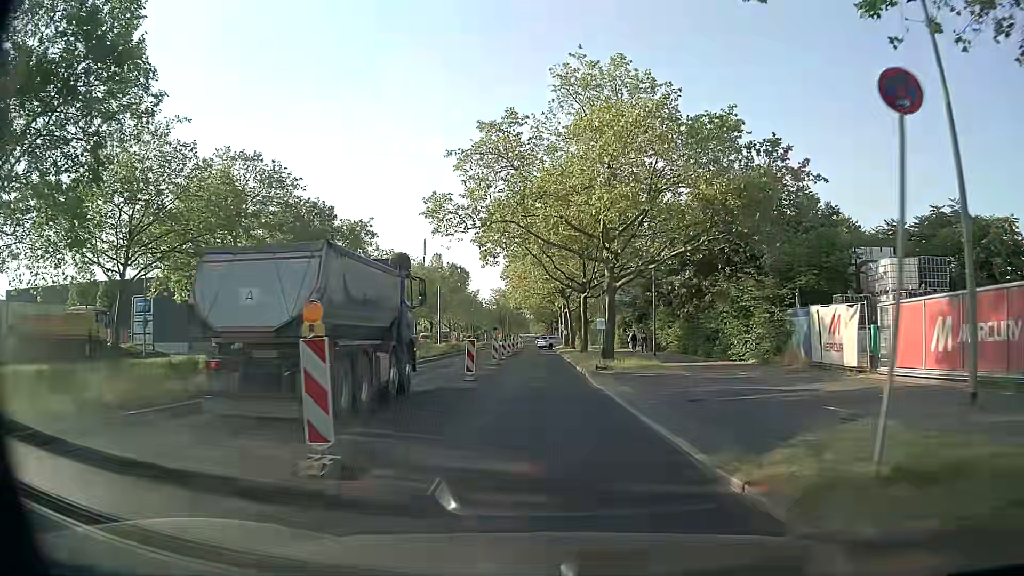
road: secondary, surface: asphalt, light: Day
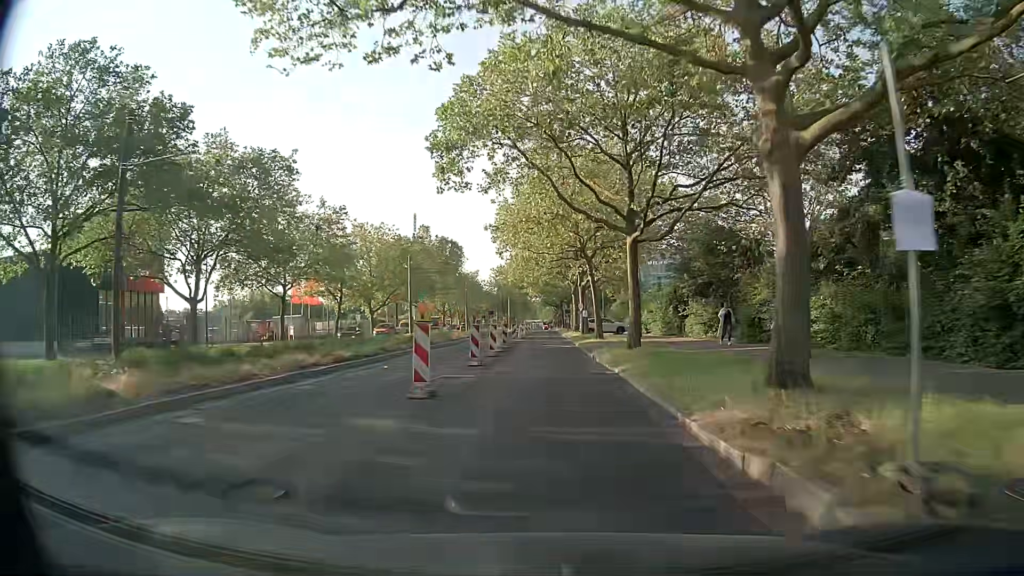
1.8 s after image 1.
(-0.2, +21.9) m; -1°
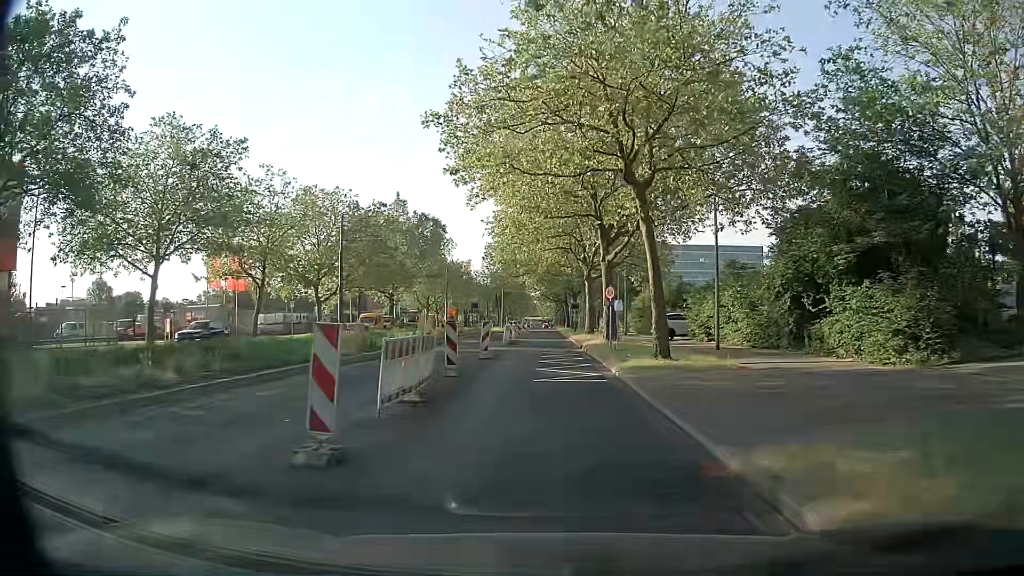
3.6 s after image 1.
(+0.1, +20.5) m; +1°
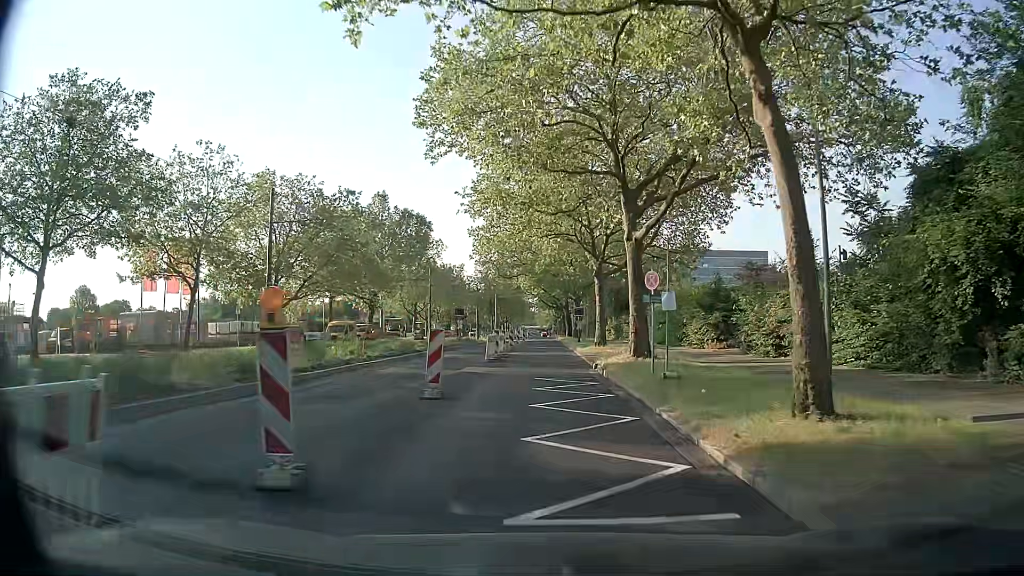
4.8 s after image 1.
(-0.1, +10.3) m; 0°
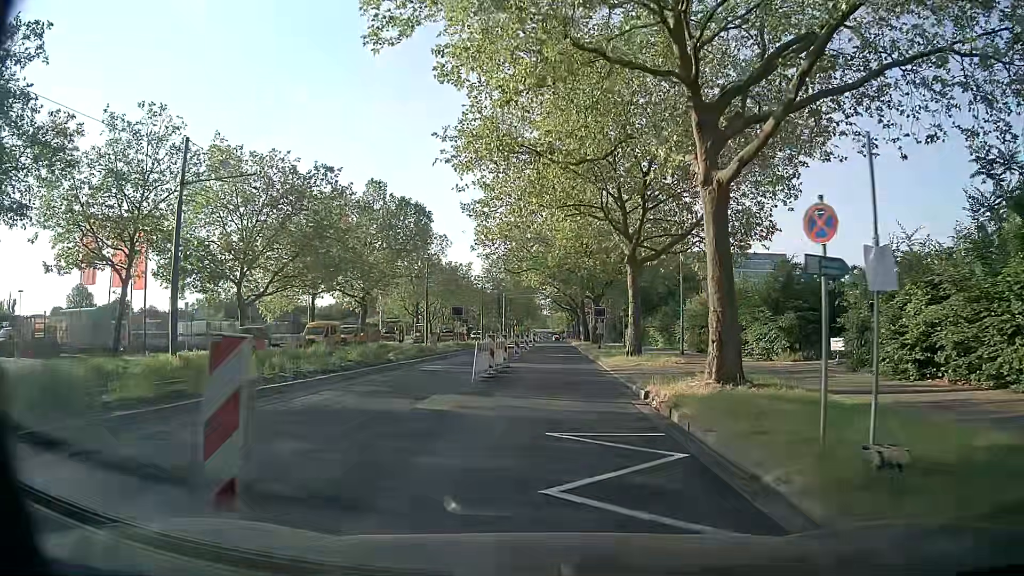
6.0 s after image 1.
(-0.1, +9.1) m; -1°
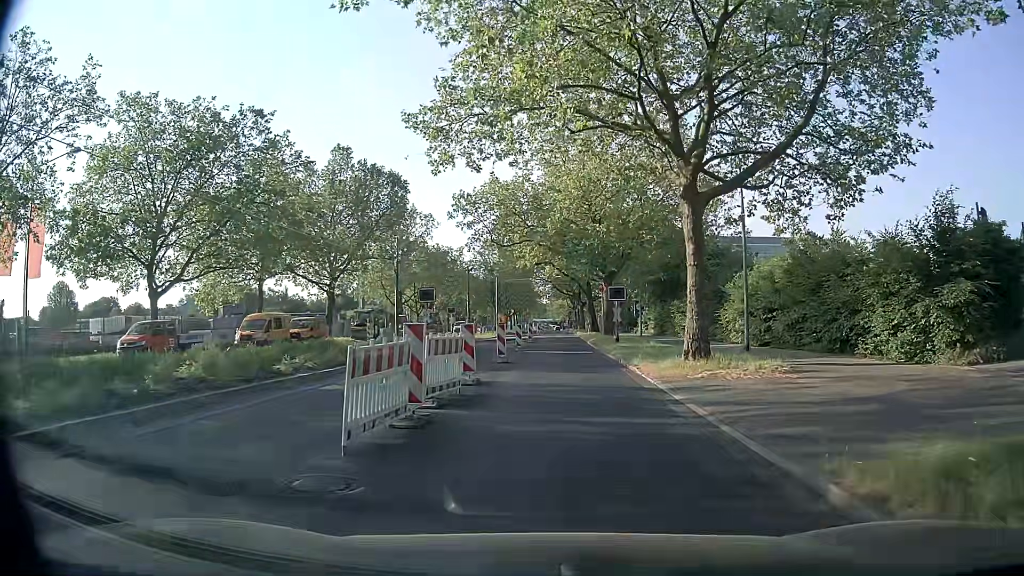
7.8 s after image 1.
(+0.1, +11.6) m; +1°
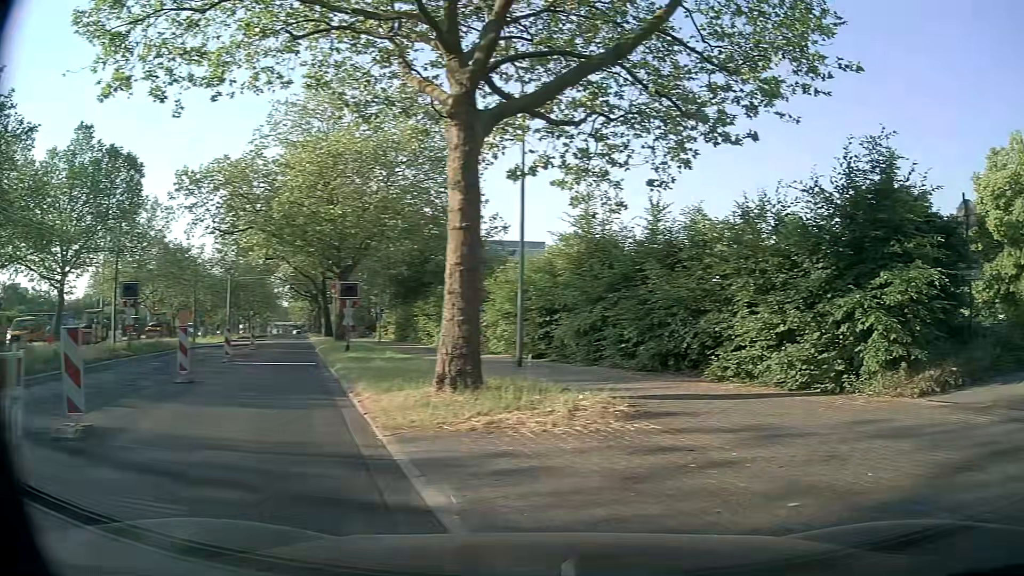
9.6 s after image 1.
(+0.4, +6.5) m; +19°
